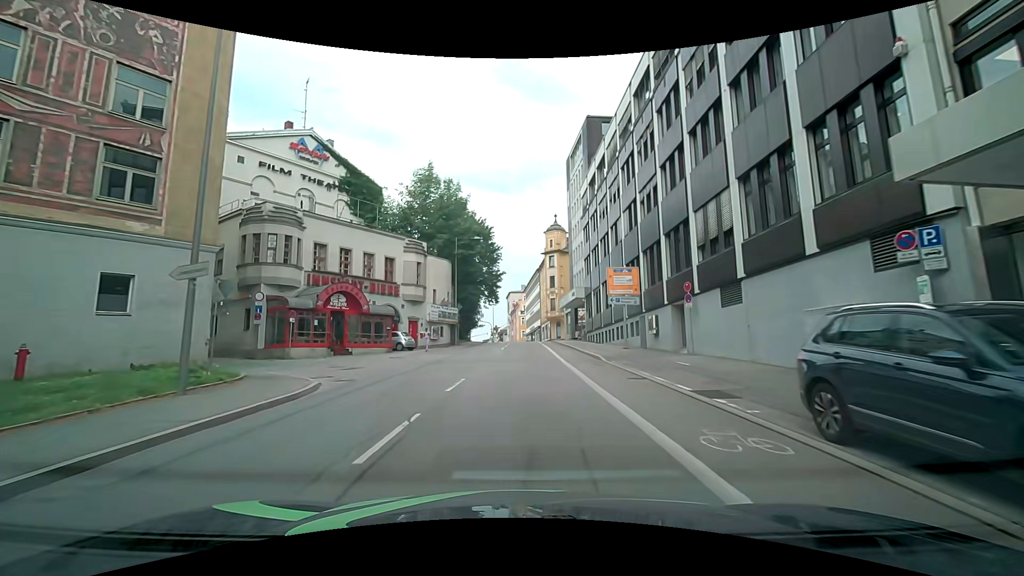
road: tertiary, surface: asphalt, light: Day
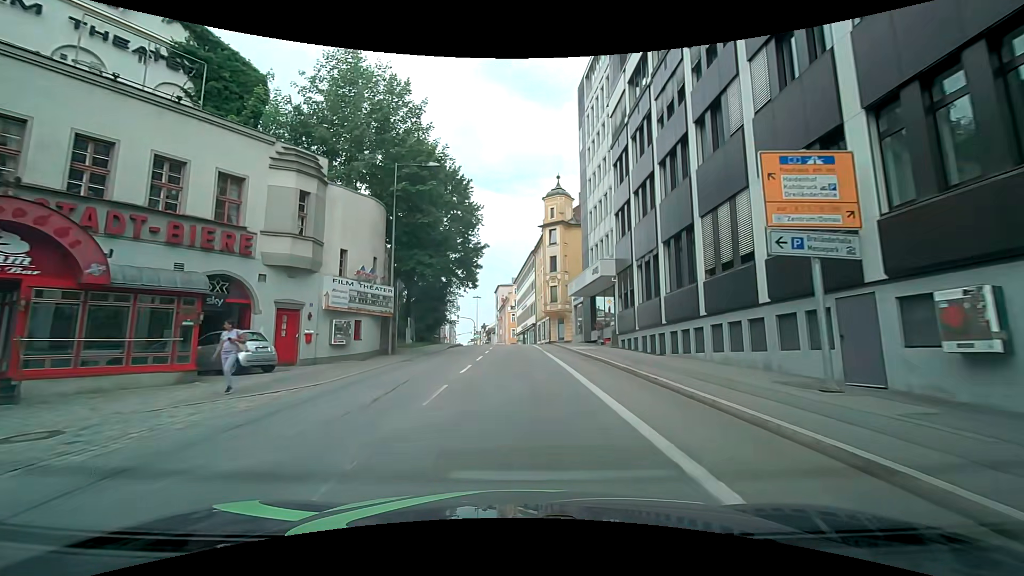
(0.0, +20.5) m; 0°
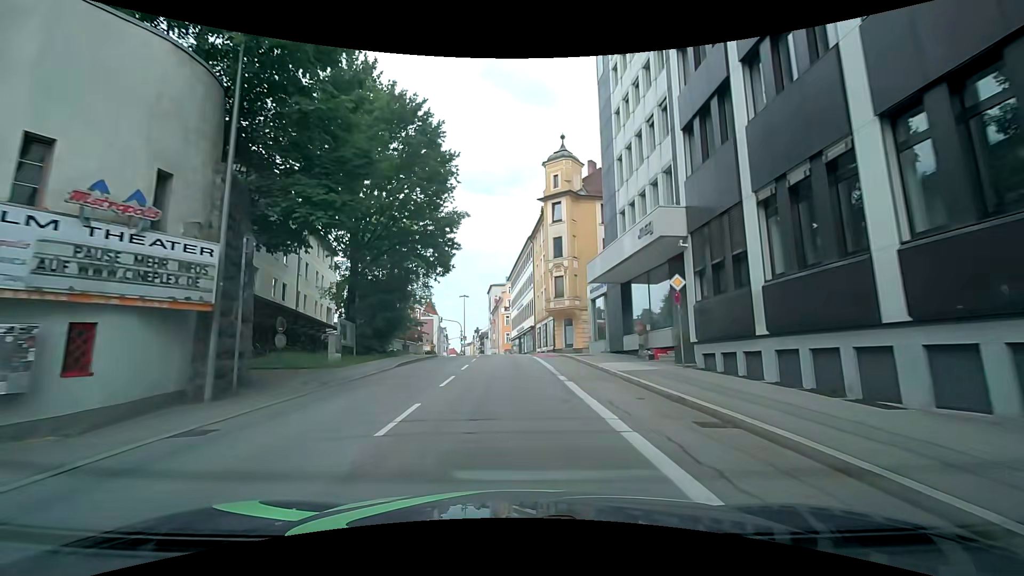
(+0.1, +14.2) m; +2°
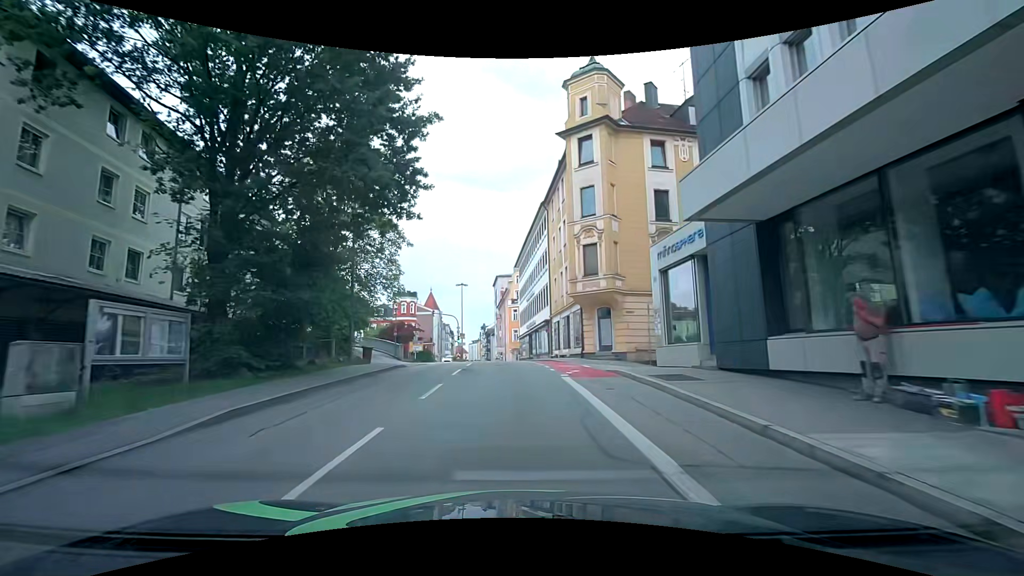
(-0.3, +14.7) m; -3°
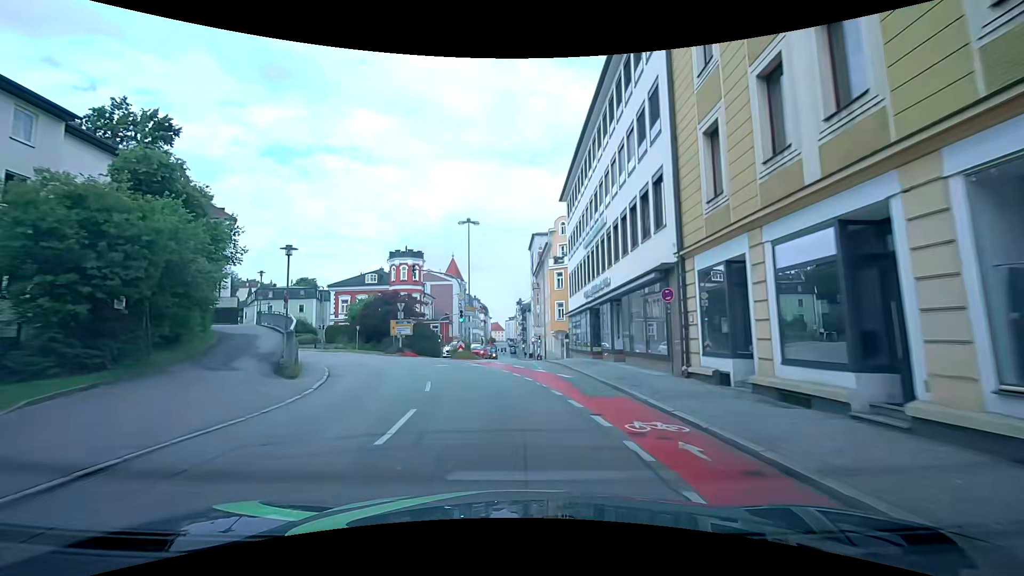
(-0.7, +28.0) m; -3°
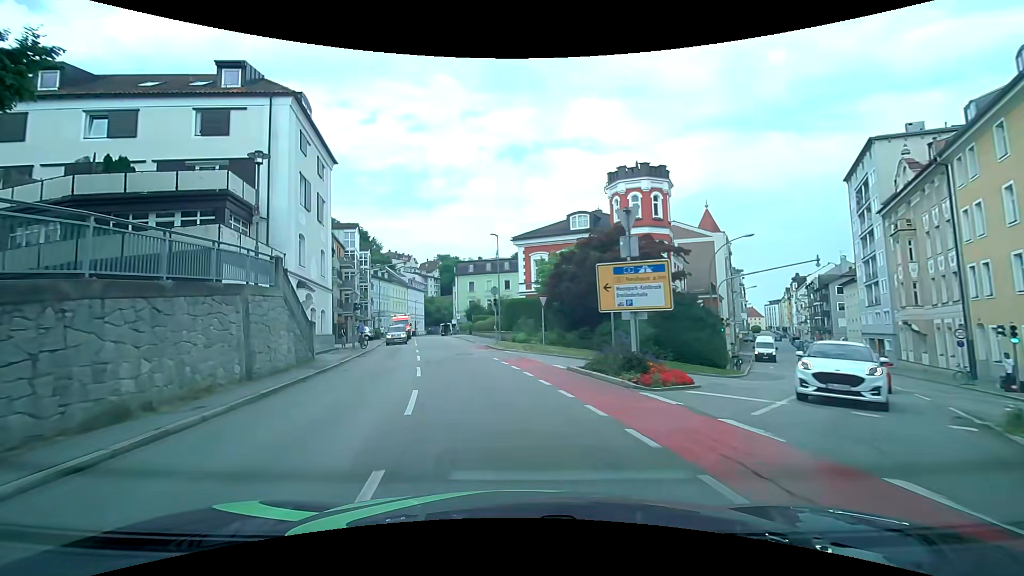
(-6.6, +31.2) m; -27°
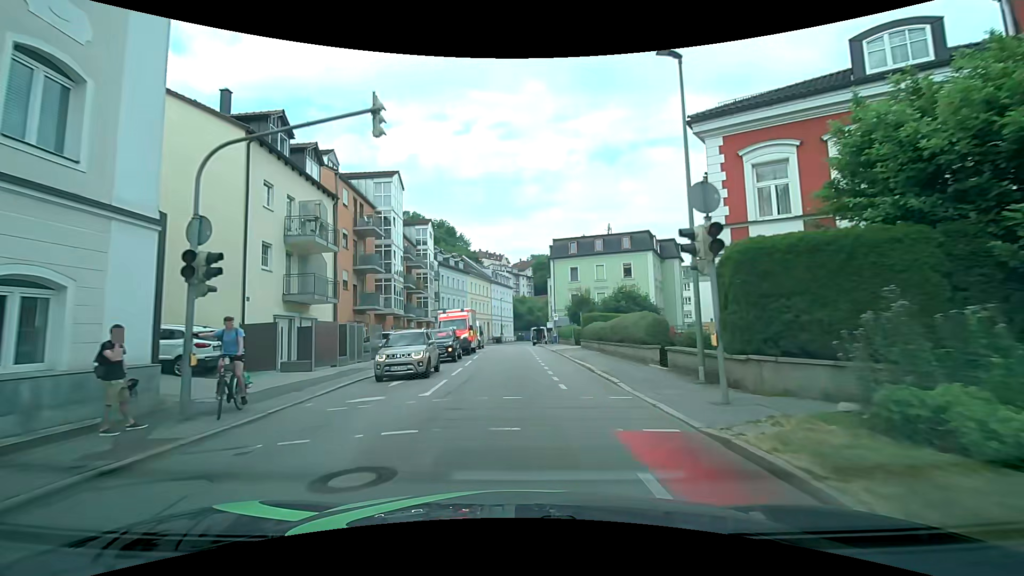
(-2.8, +25.6) m; -10°
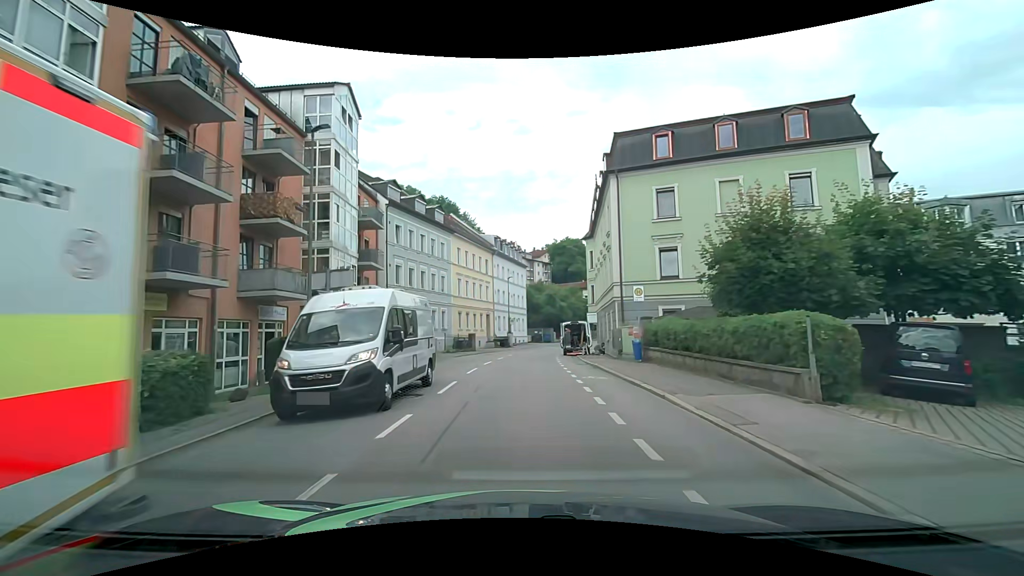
(-0.6, +32.1) m; -1°
(0, +10) (0, +20) (0, +30) (0, +40) (+2, +50) (+5, +59) (+8, +69) (+12, +78) (+16, +87) (+21, +96) m
